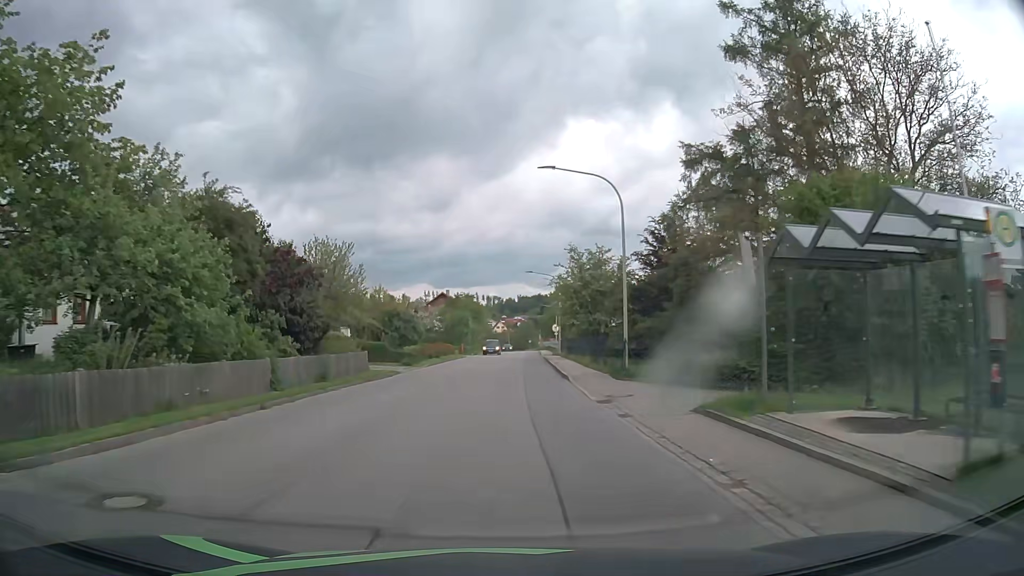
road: tertiary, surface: asphalt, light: Day
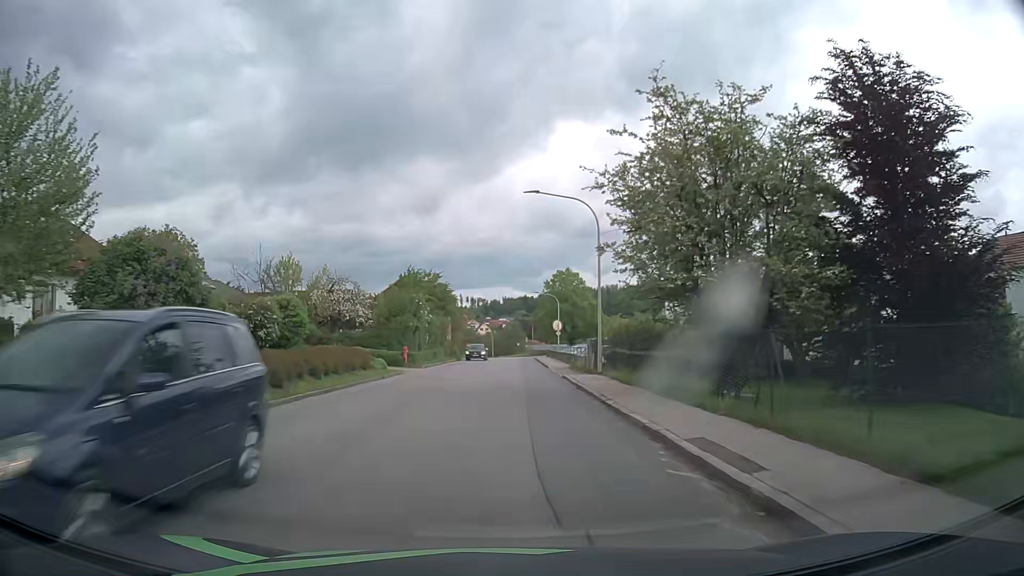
(+0.4, +31.6) m; +1°
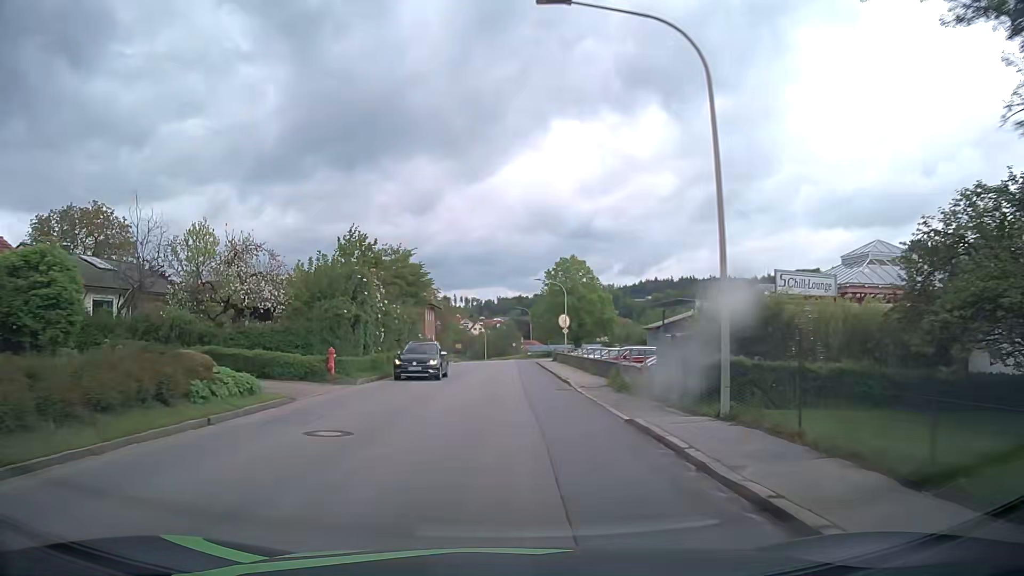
(0.0, +15.8) m; 0°
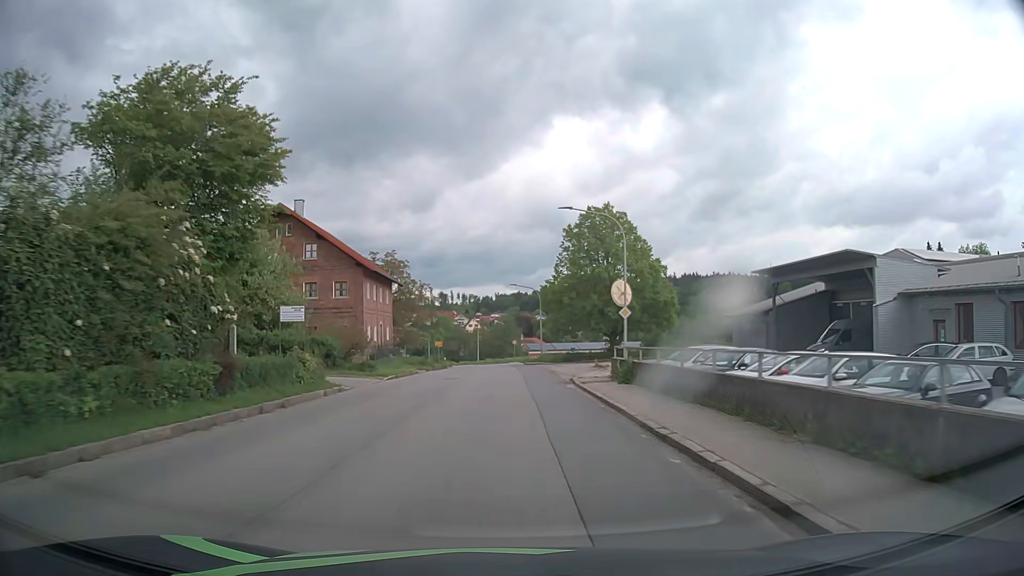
(+0.3, +31.7) m; +1°
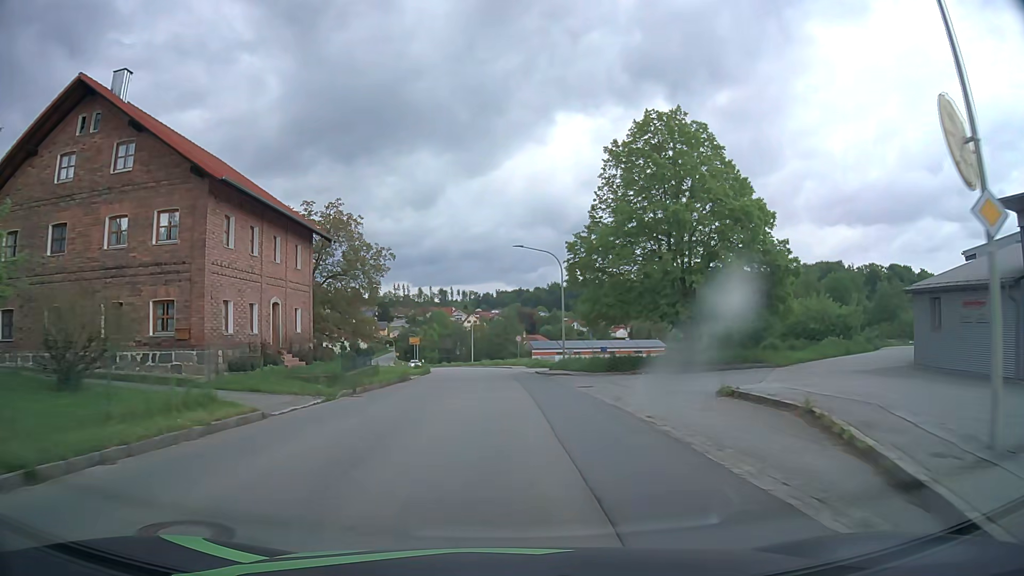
(0.0, +23.7) m; 0°
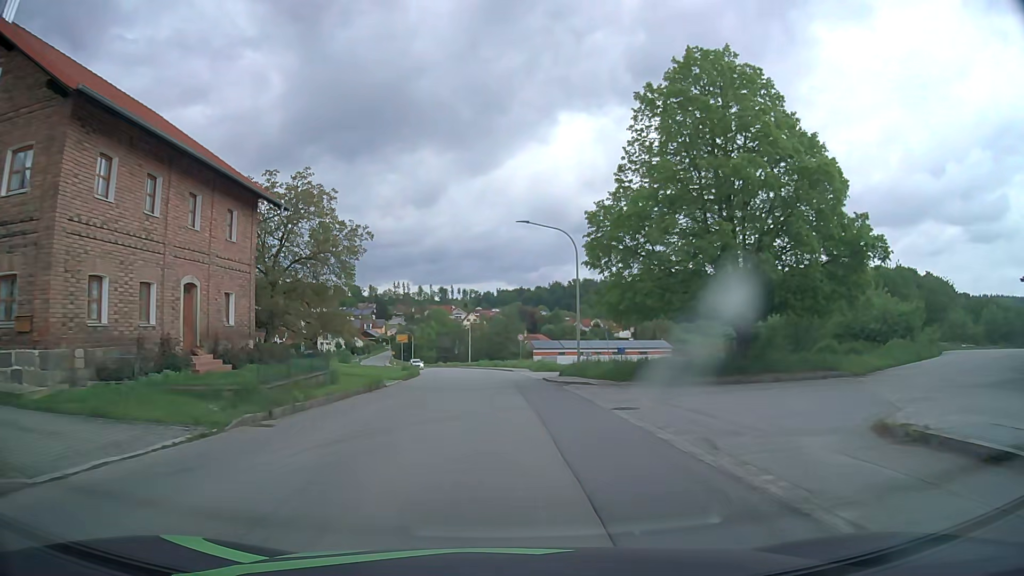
(0.0, +7.9) m; 0°
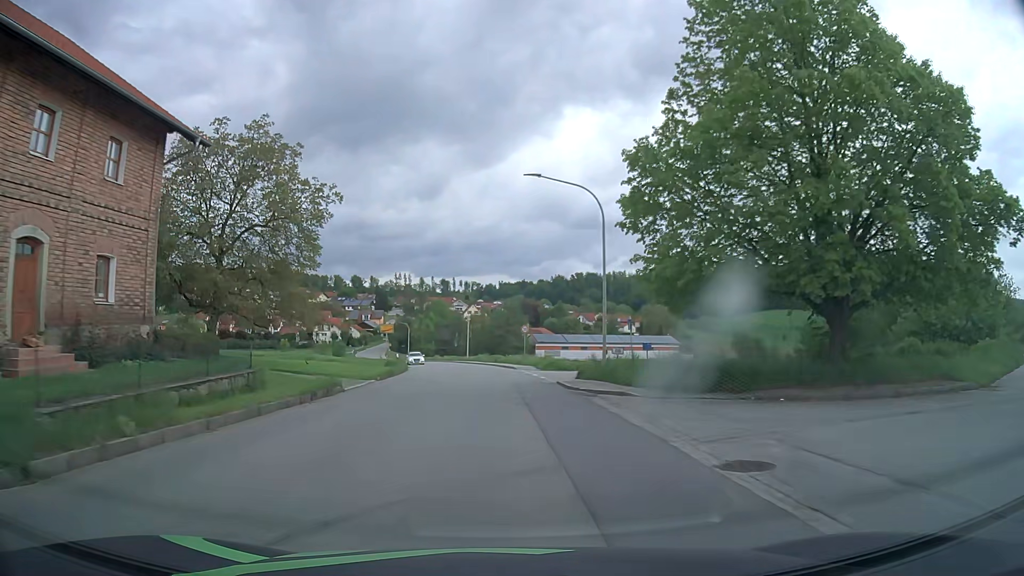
(0.0, +7.9) m; 0°
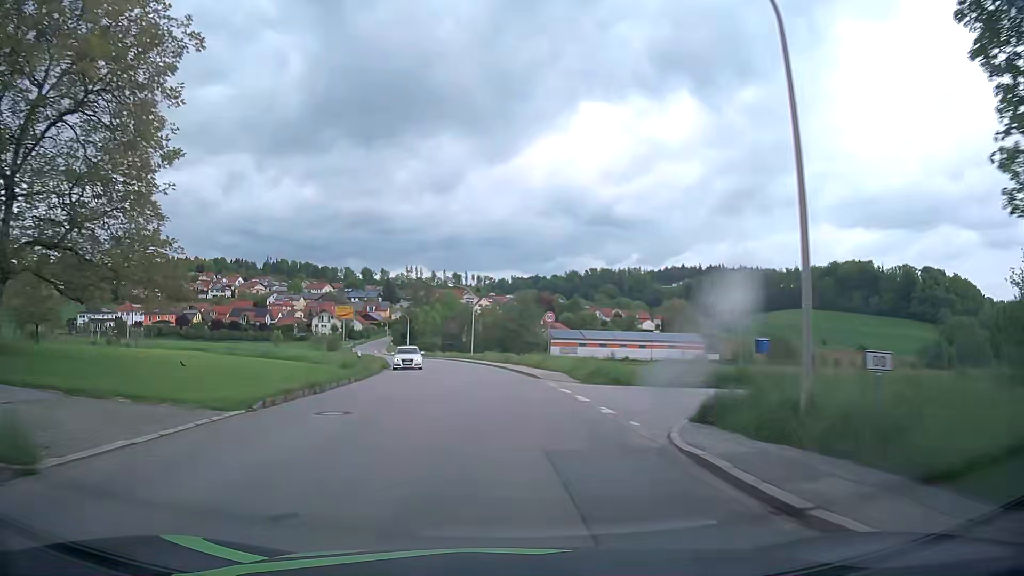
(-0.1, +16.0) m; -1°
(0, +10) (0, +20) (-1, +30) (-2, +40) (-3, +50) (-5, +60) (-7, +69) (-9, +79) (-12, +89) (-15, +99) m
